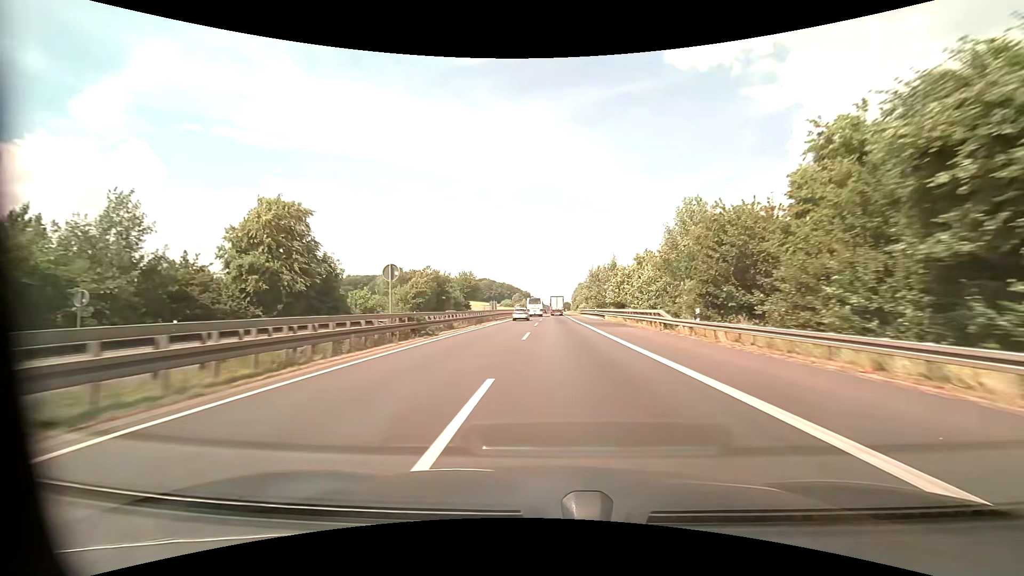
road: motorway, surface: asphalt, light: Day
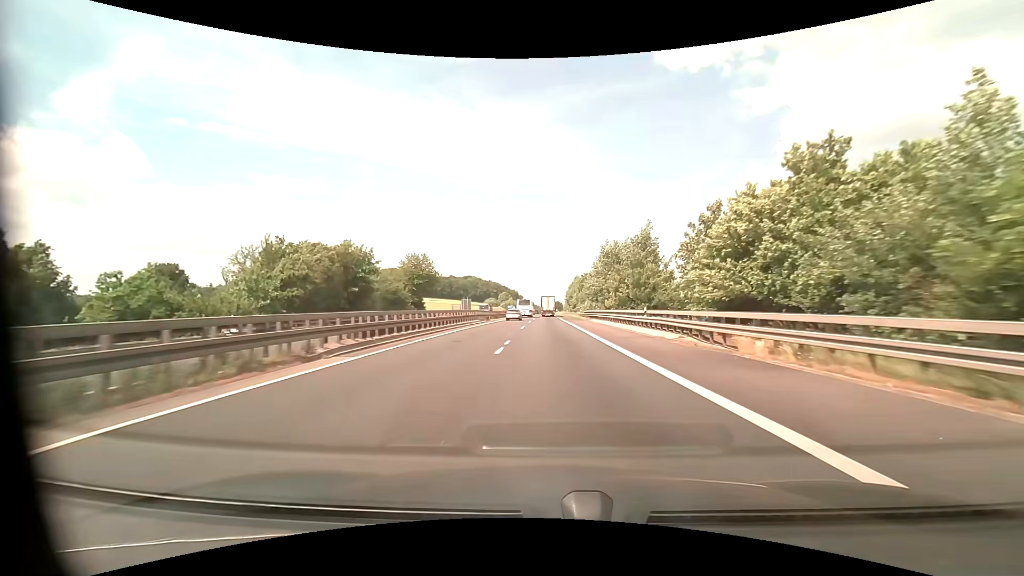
(+0.5, +42.1) m; +1°
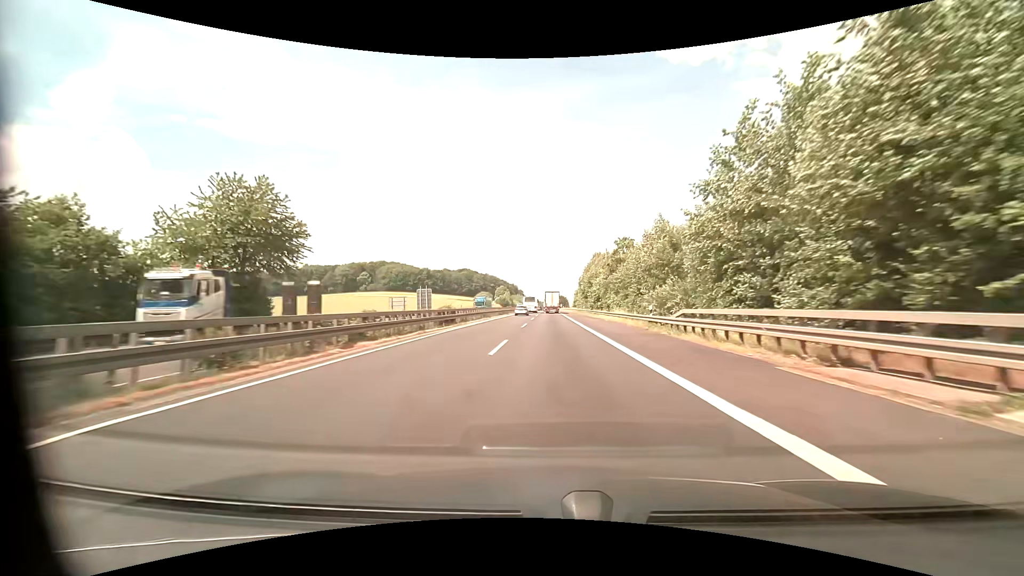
(-0.1, +55.4) m; 0°
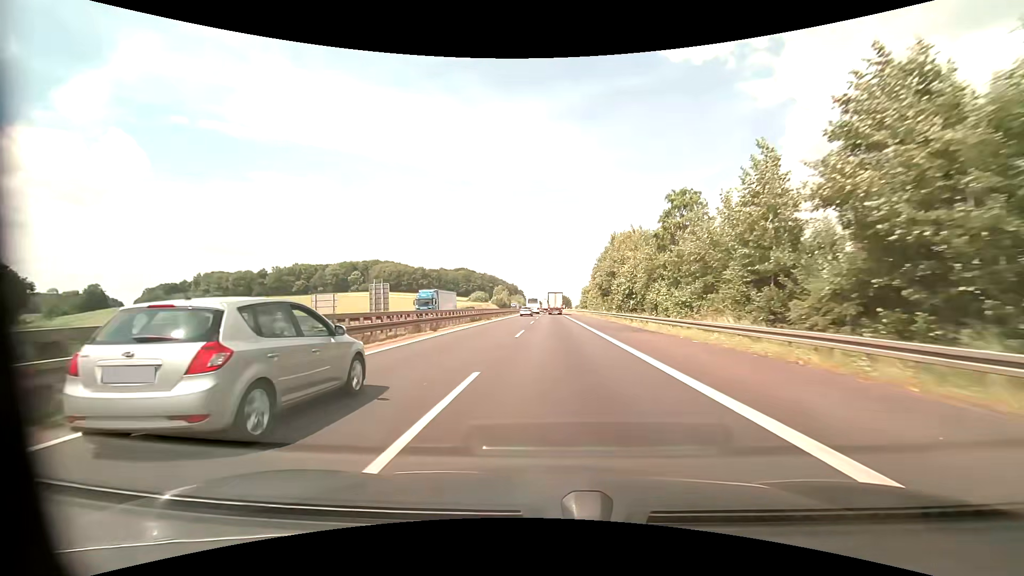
(0.0, +27.5) m; 0°
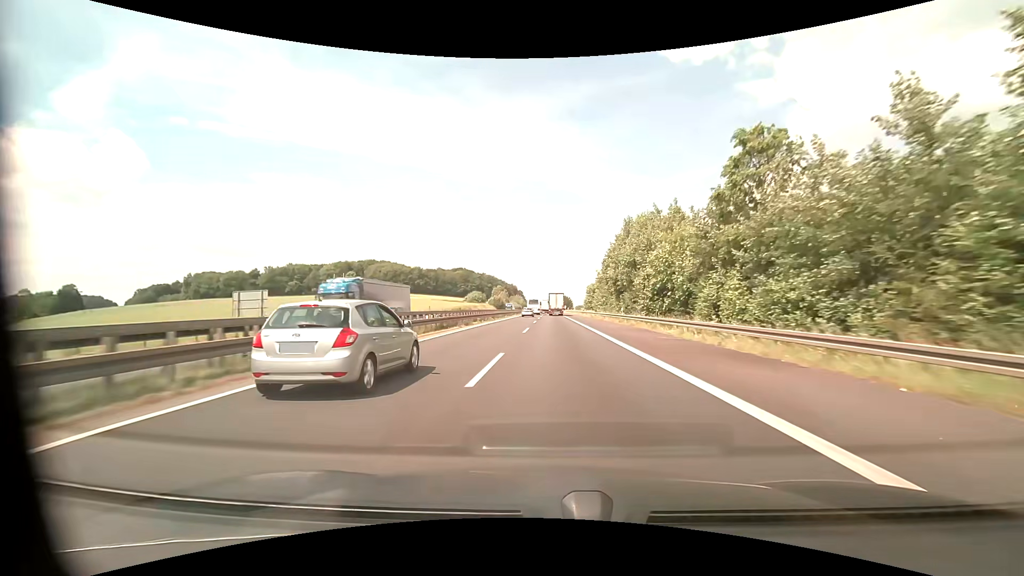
(0.0, +13.7) m; 0°
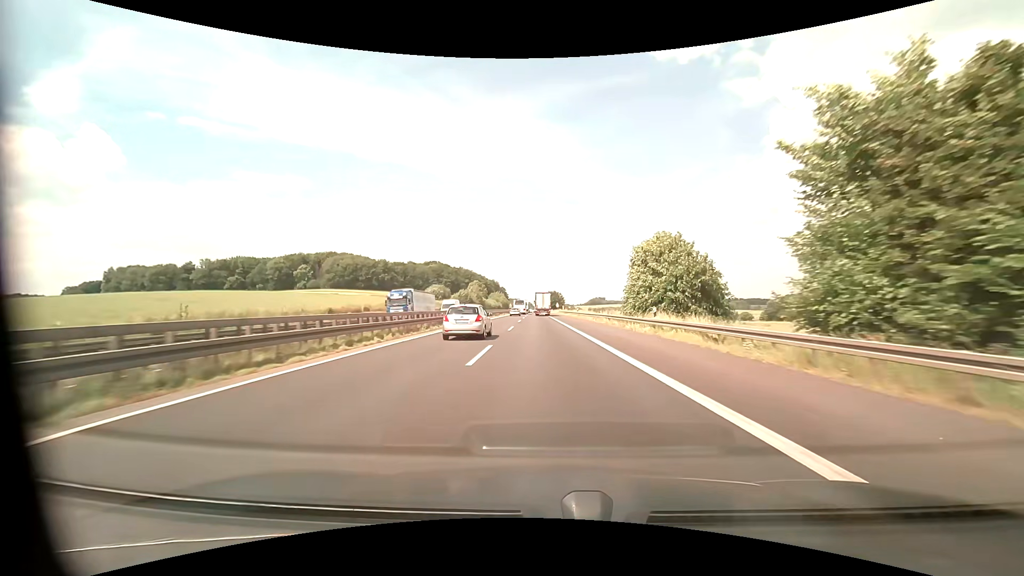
(+0.6, +68.9) m; +2°
